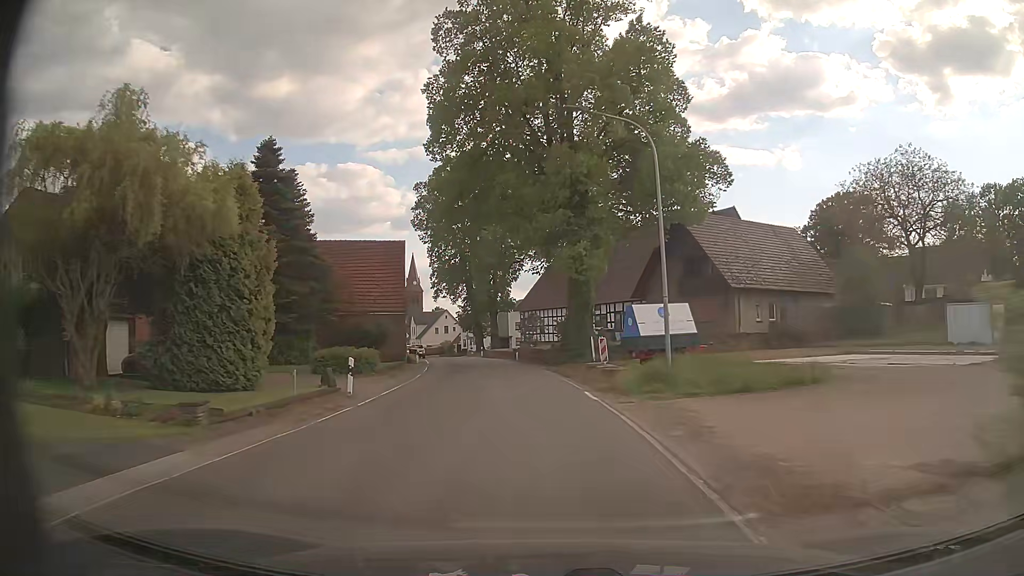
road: secondary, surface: asphalt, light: Day
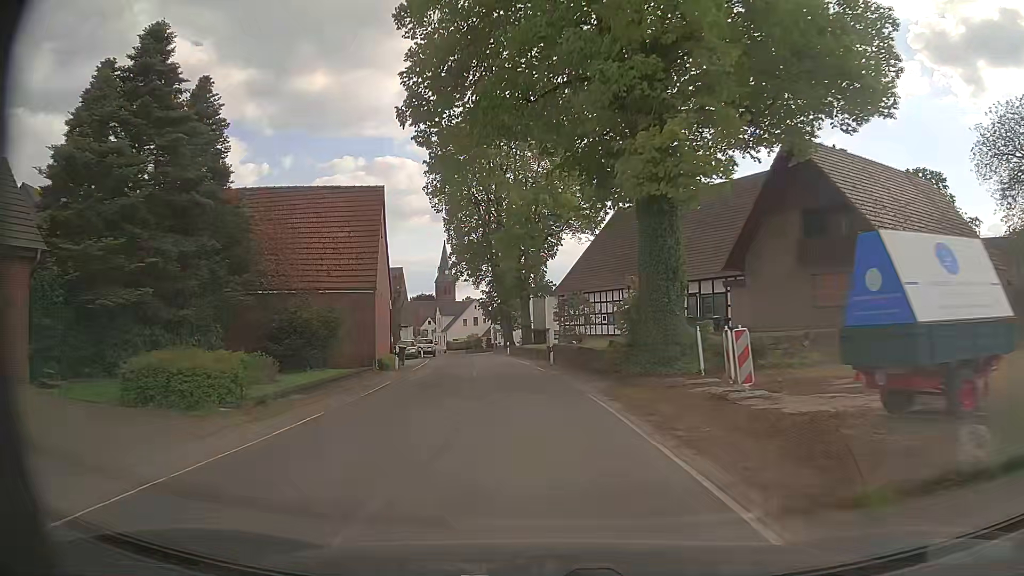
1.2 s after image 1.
(-0.5, +16.8) m; -3°
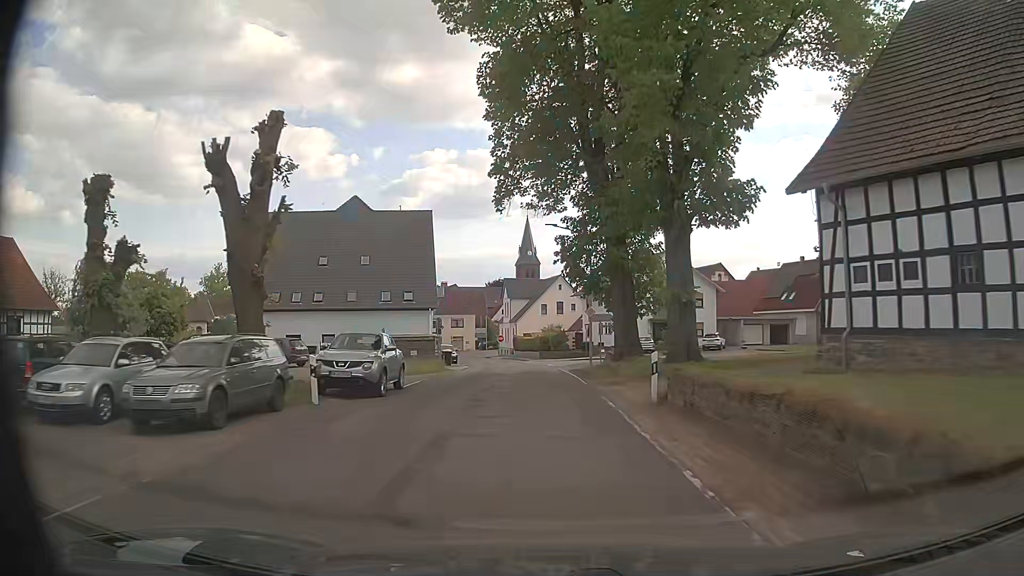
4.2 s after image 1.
(-3.6, +41.8) m; -8°
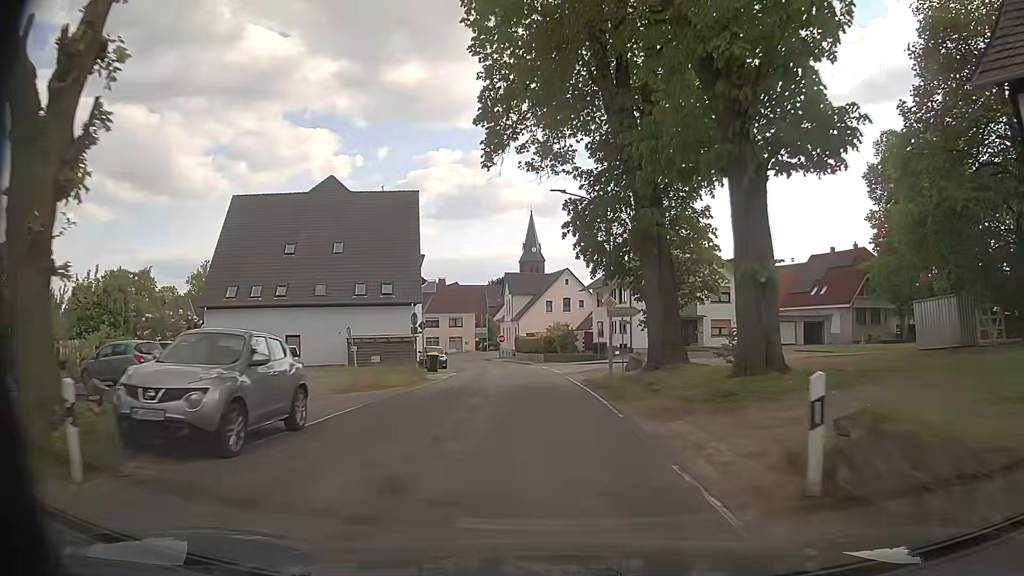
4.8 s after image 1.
(-0.1, +8.3) m; 0°
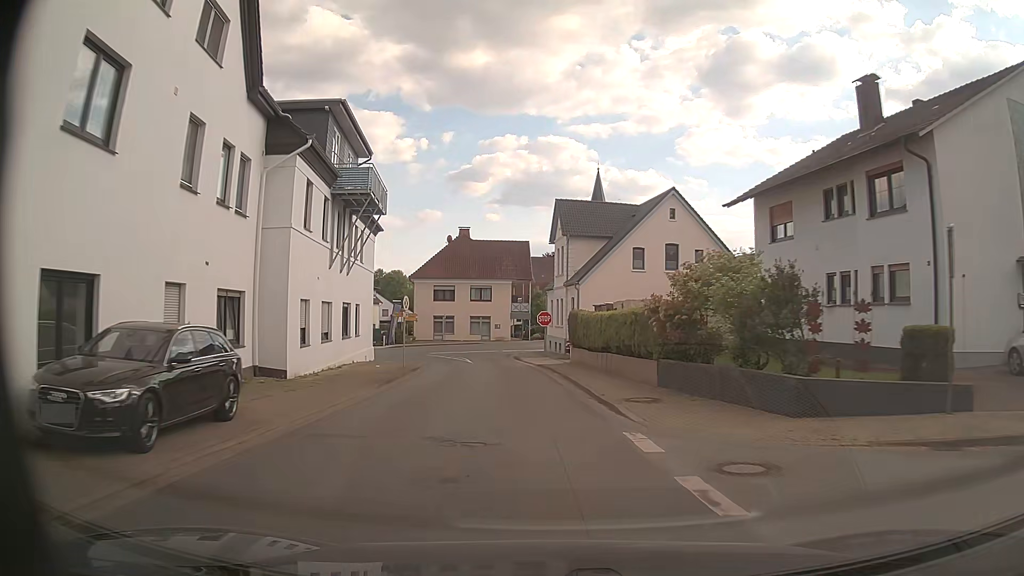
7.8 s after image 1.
(-1.4, +38.5) m; -5°
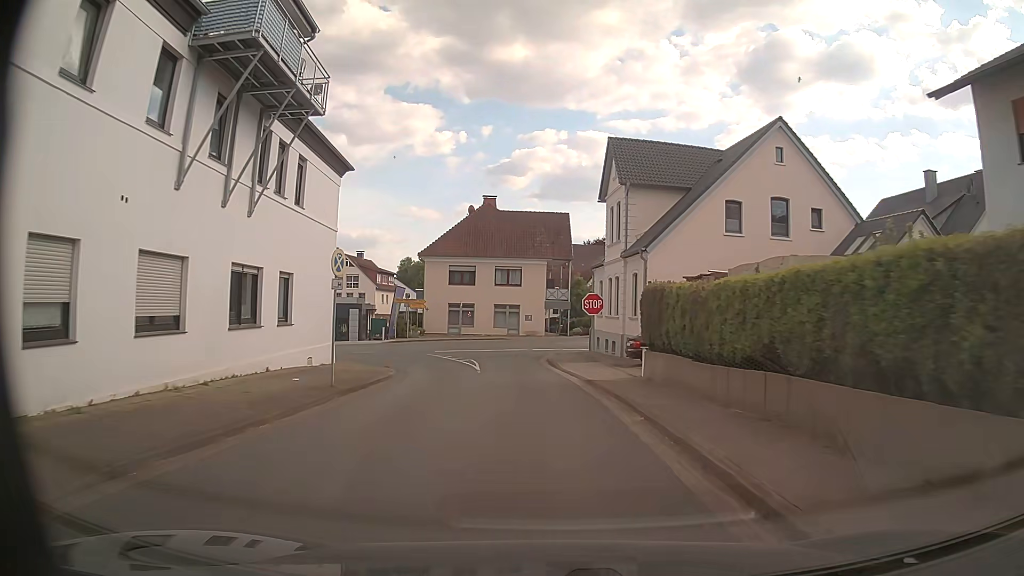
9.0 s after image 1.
(-0.4, +13.7) m; -3°
